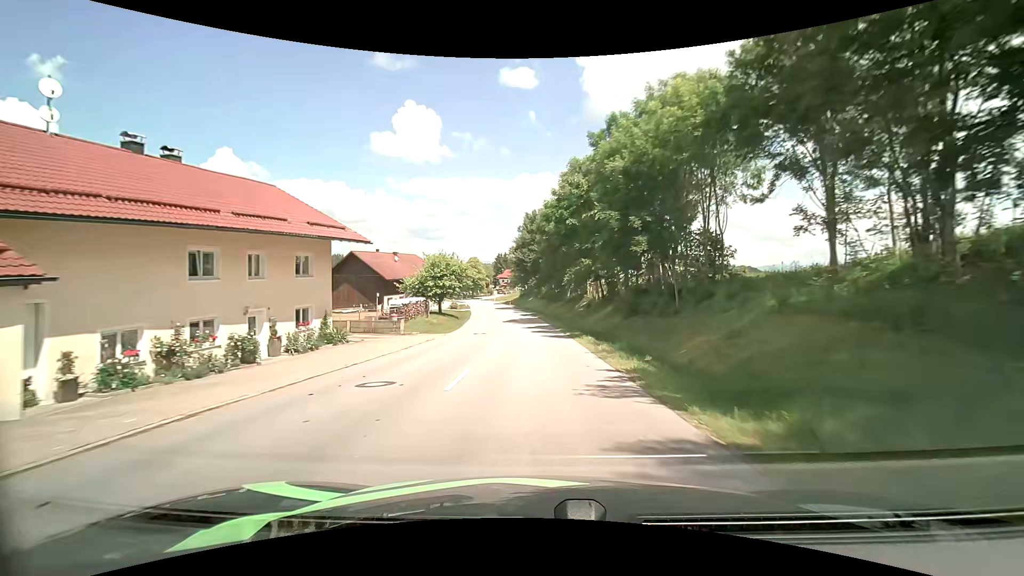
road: tertiary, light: Day
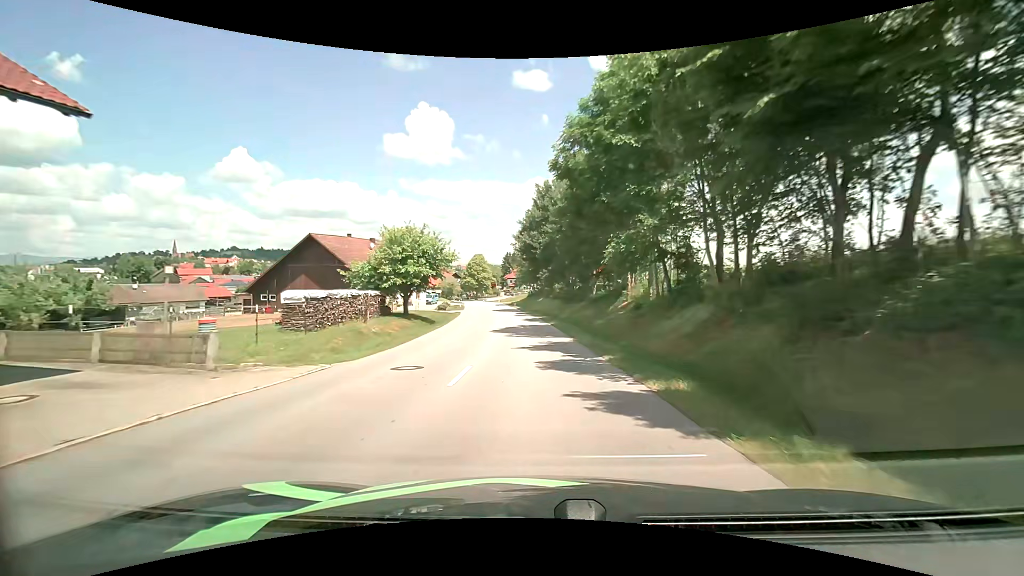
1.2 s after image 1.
(-0.1, +18.1) m; -1°
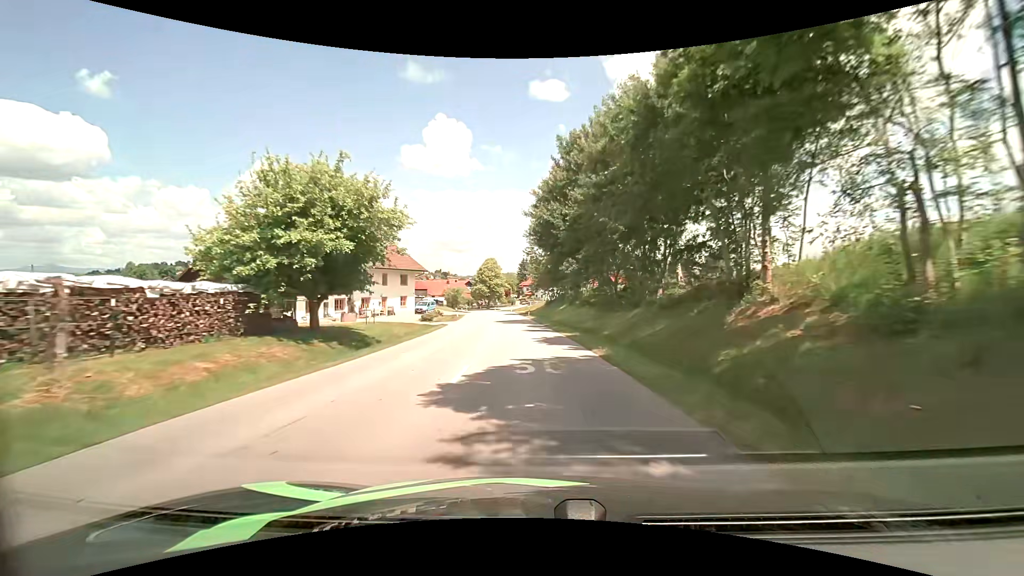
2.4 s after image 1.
(-0.2, +18.1) m; -2°
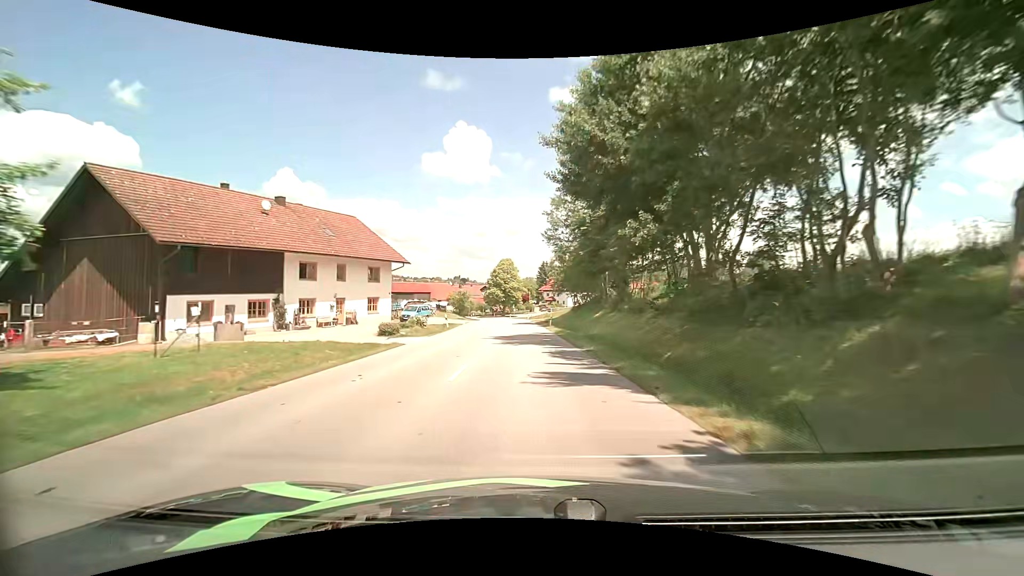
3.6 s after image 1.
(-0.5, +17.7) m; -3°
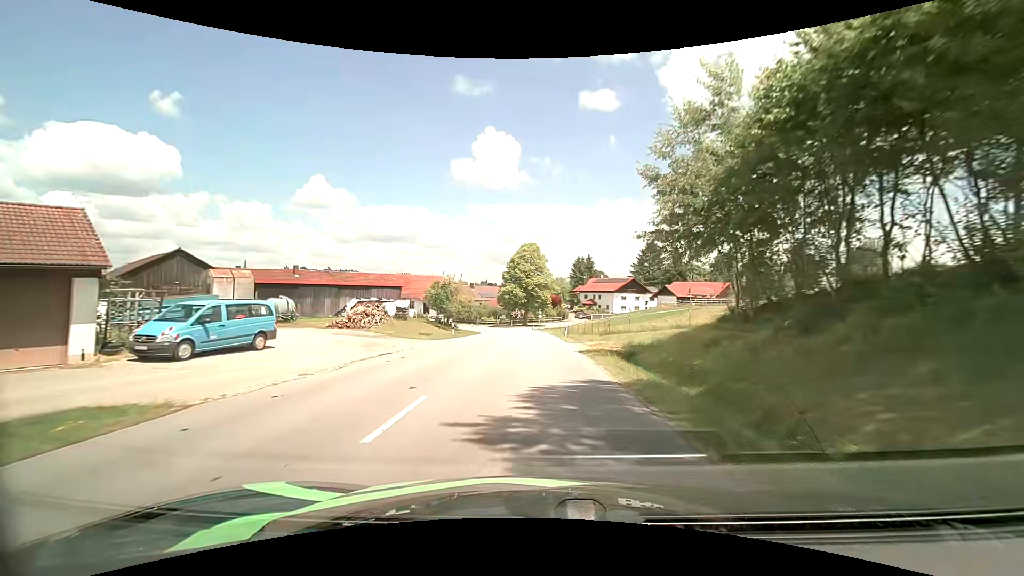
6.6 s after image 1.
(-1.4, +40.7) m; -4°
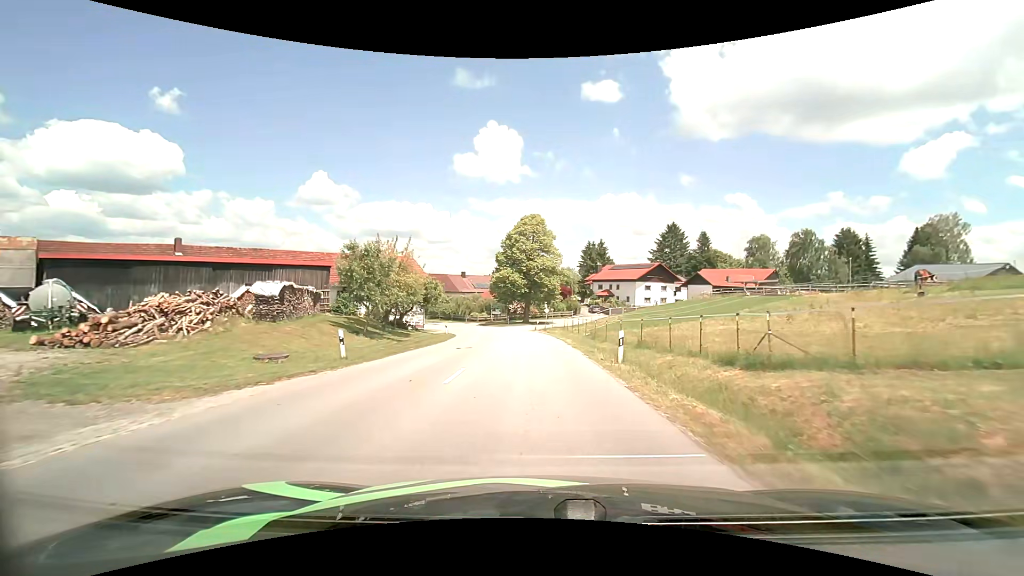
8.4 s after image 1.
(0.0, +22.5) m; 0°
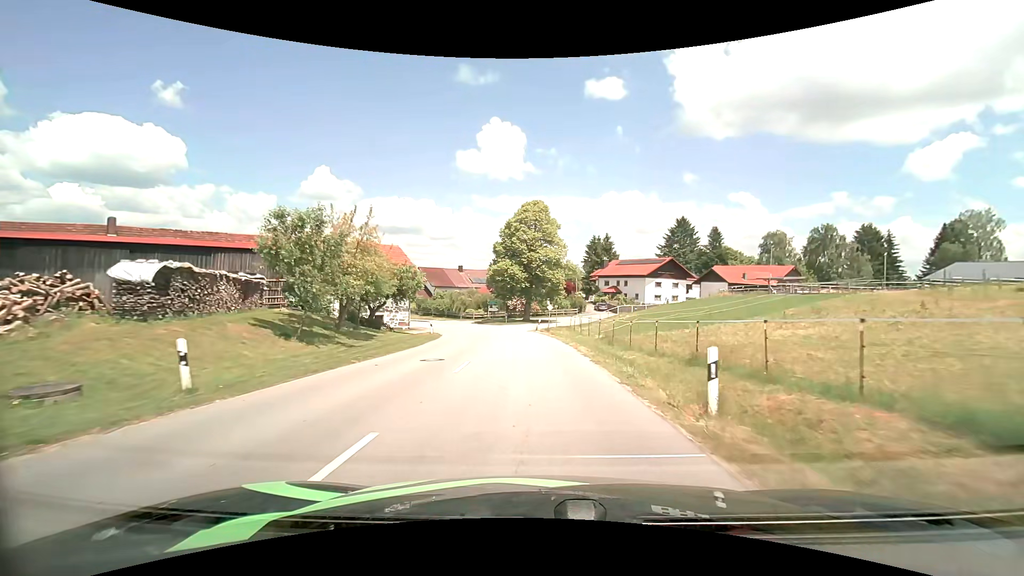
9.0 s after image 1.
(0.0, +7.2) m; 0°
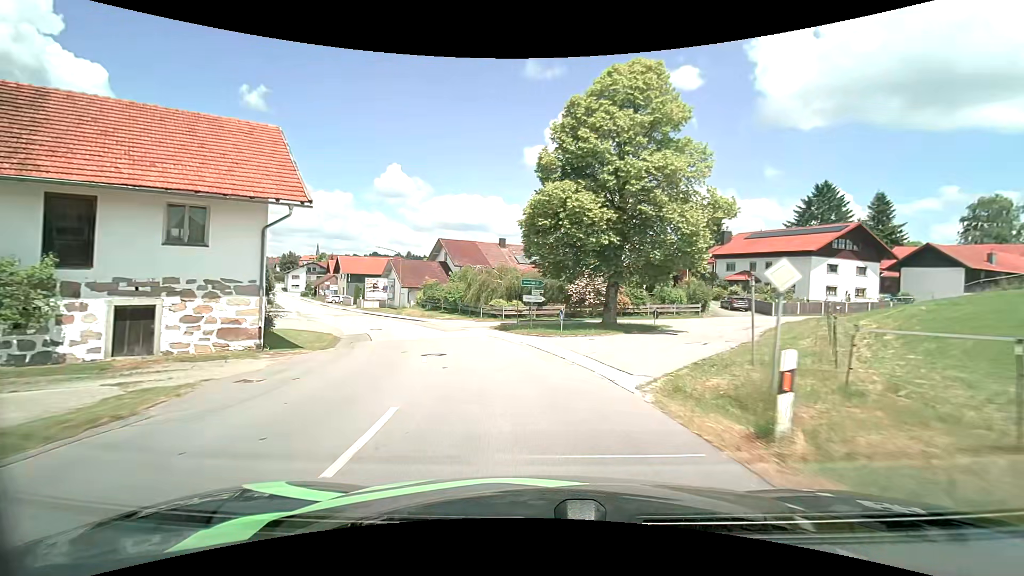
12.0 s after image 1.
(-1.2, +35.2) m; -7°
(-1, +10) (-2, +20) (-6, +29) (-10, +38) (-15, +47) (-21, +55) (-26, +64) (-31, +72) (-37, +81) (-42, +89) m
